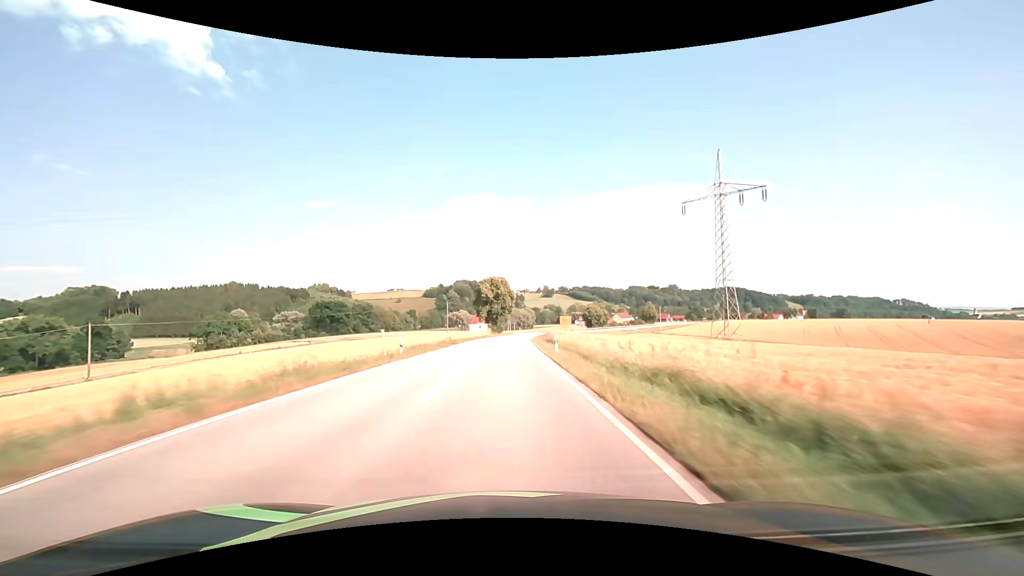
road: secondary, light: Day
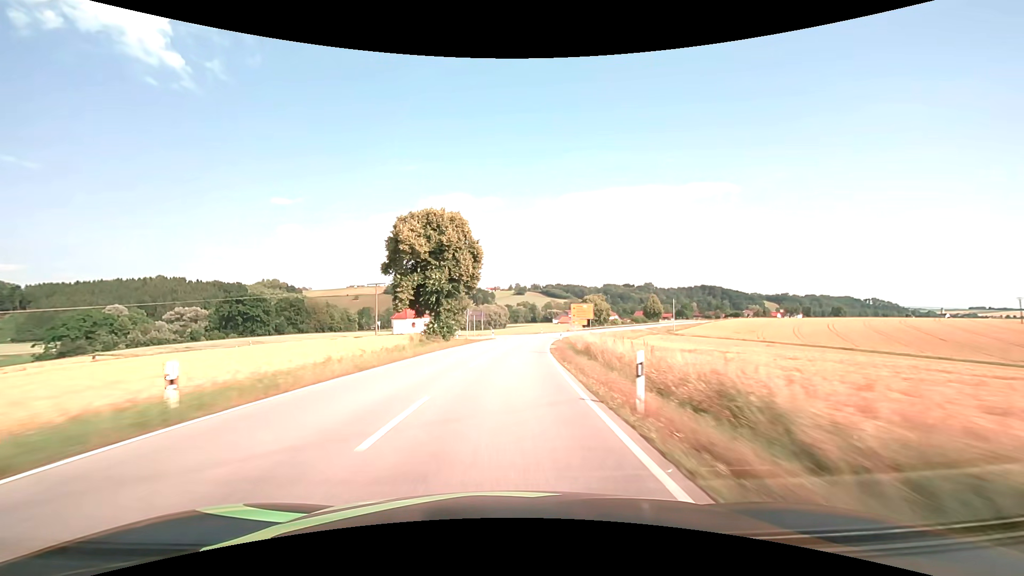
(+1.0, +63.3) m; +3°
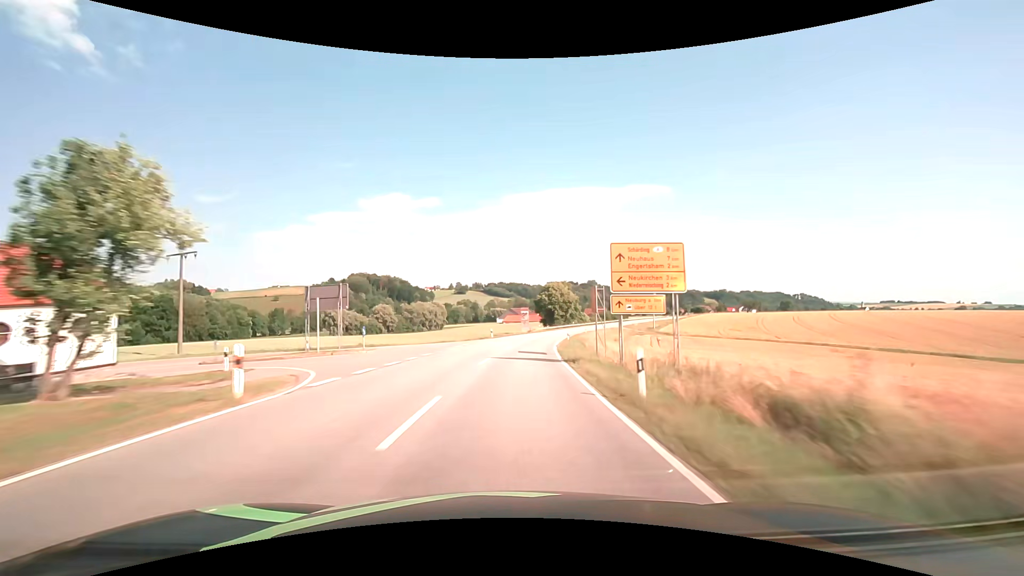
(+2.4, +47.4) m; +7°
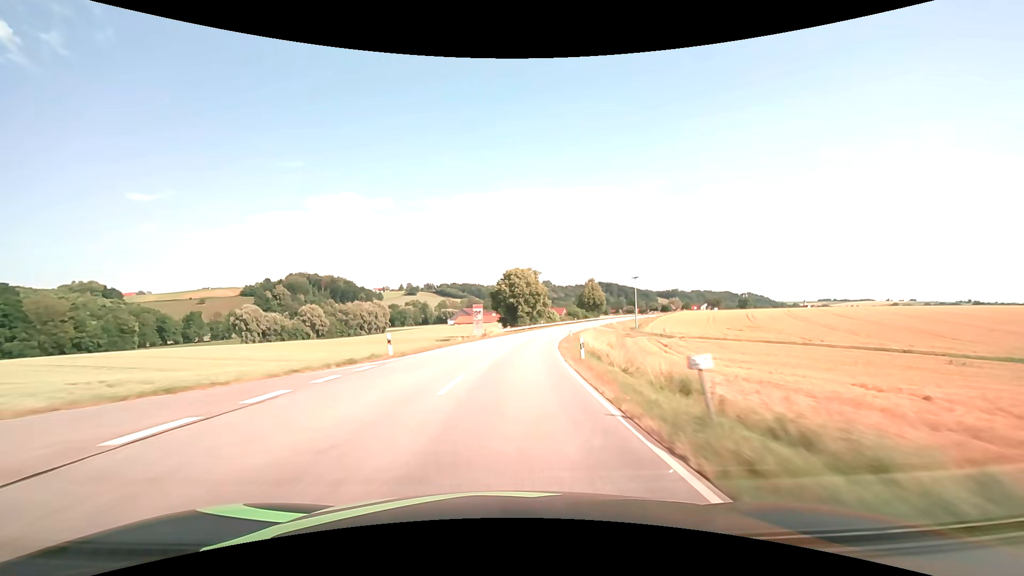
(+1.2, +31.6) m; +5°
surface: asphalt
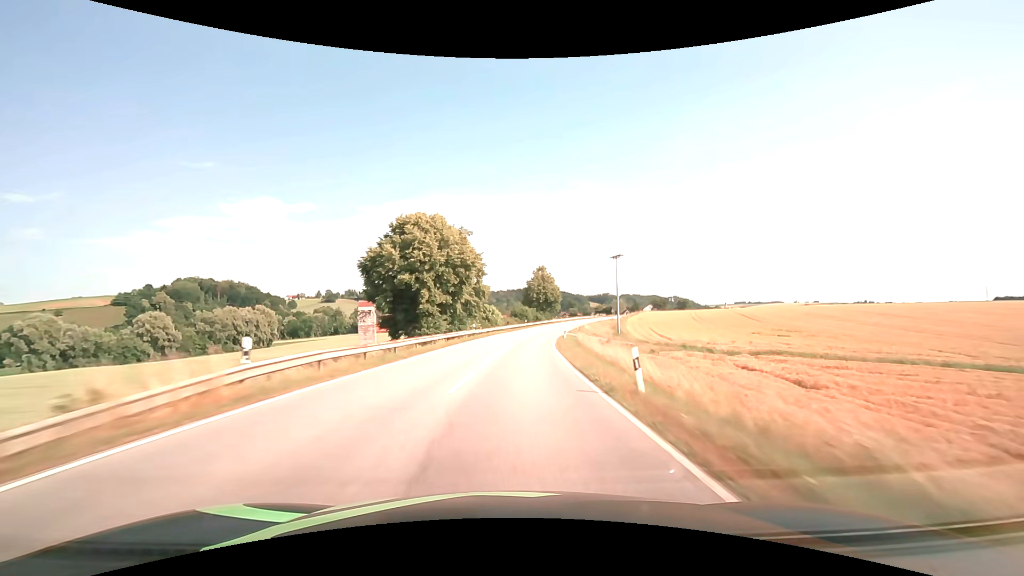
(+3.2, +47.2) m; +8°
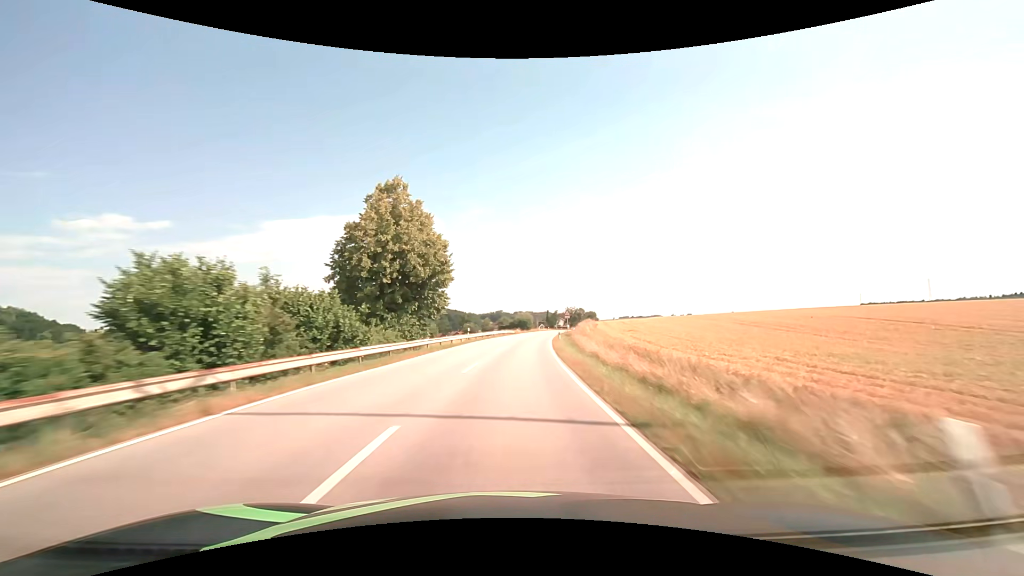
(+8.7, +78.2) m; +13°
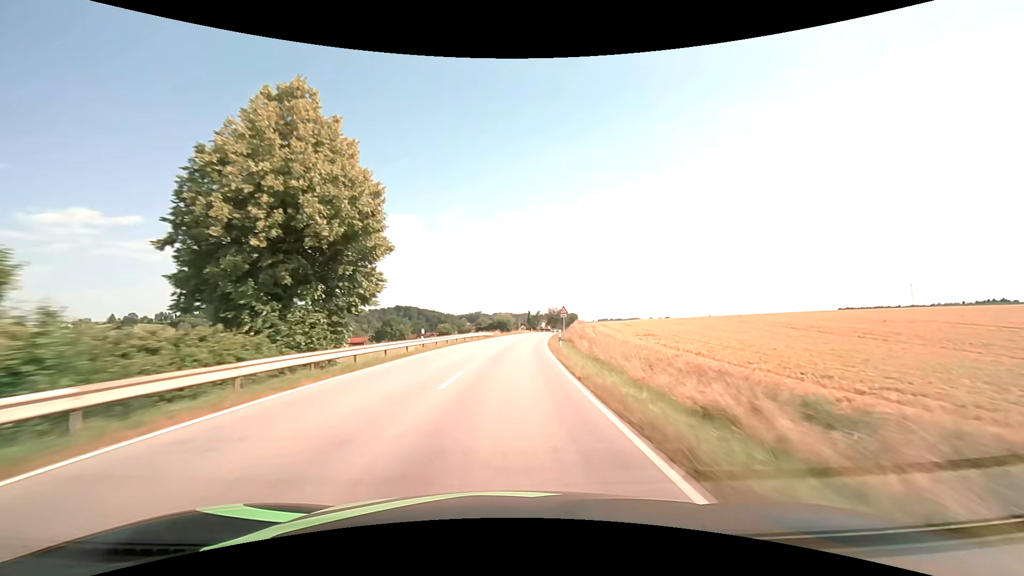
(+0.3, +15.7) m; +2°
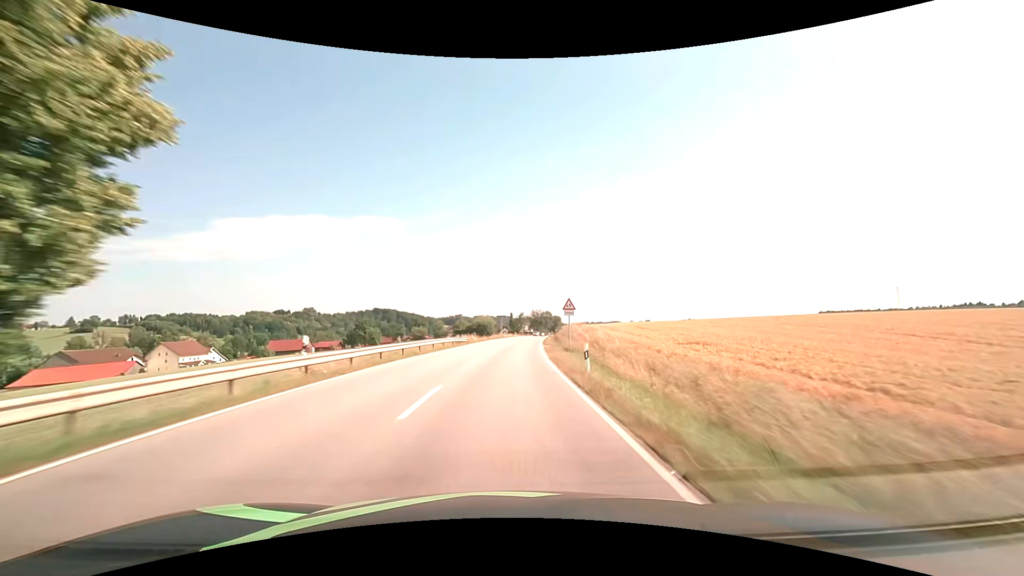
(+0.3, +15.7) m; +2°
(0, +10) (0, +20) (+1, +30) (+2, +40) (+2, +50) (+3, +60) (+4, +70) (+5, +80) (+6, +90) (+7, +100) m
